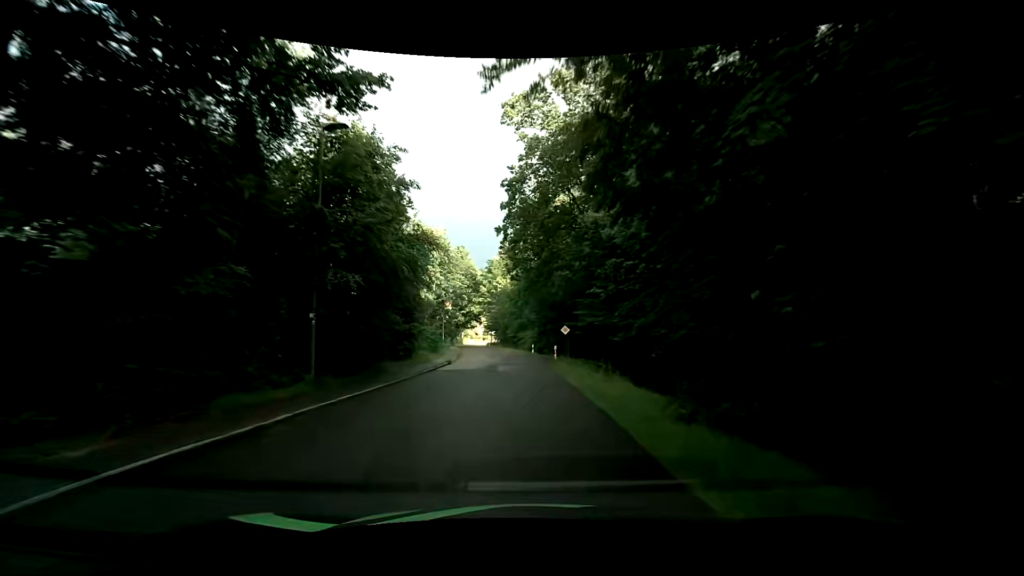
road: residential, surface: asphalt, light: Day
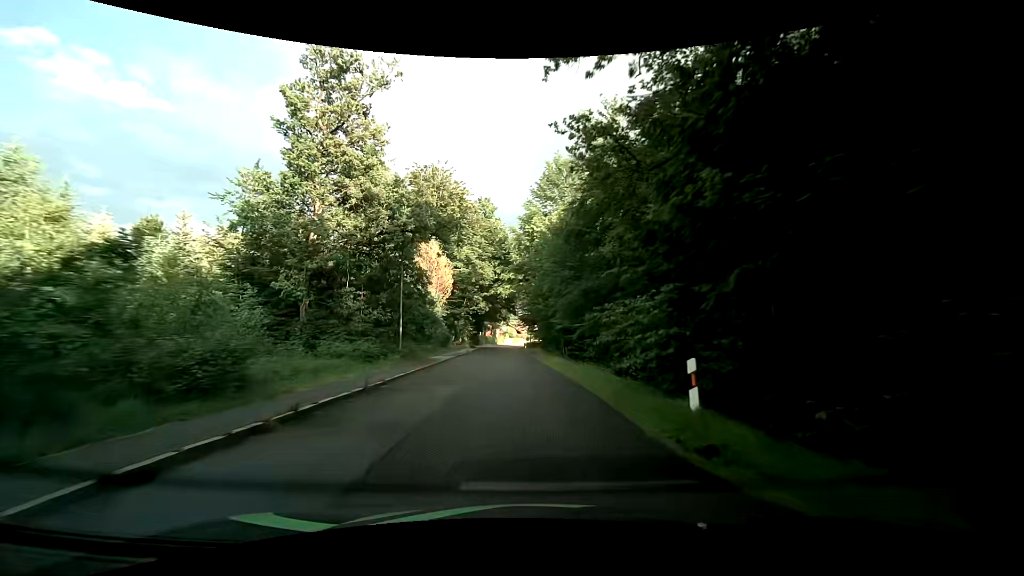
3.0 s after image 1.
(-1.1, +37.2) m; -5°
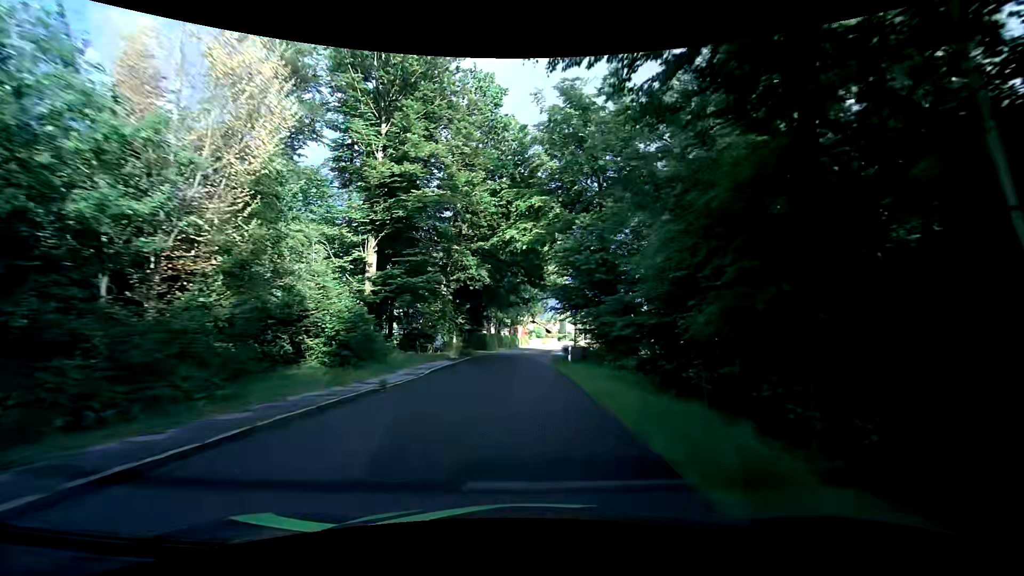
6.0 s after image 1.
(-1.5, +35.4) m; -4°
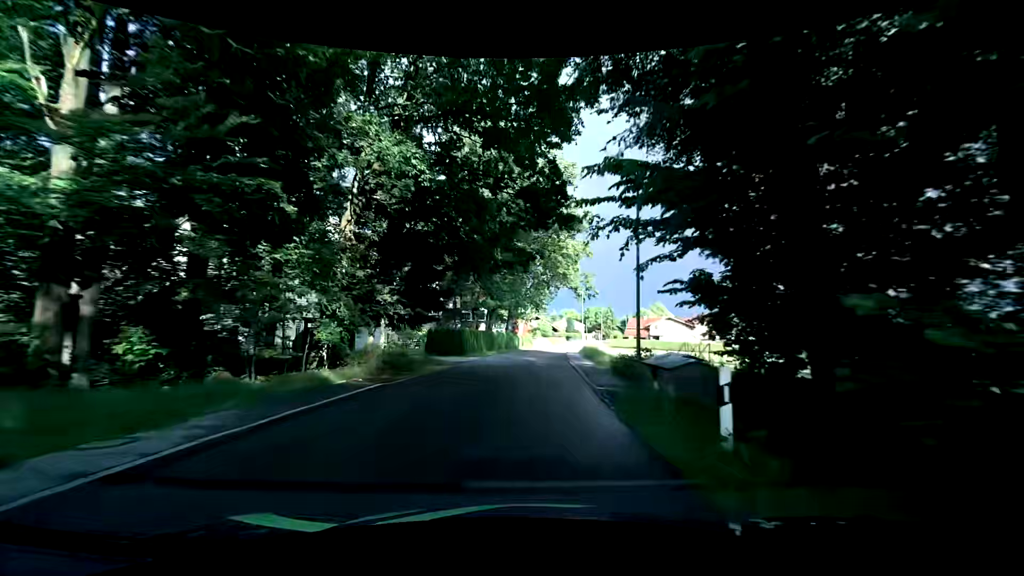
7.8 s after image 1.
(-0.3, +21.6) m; -1°
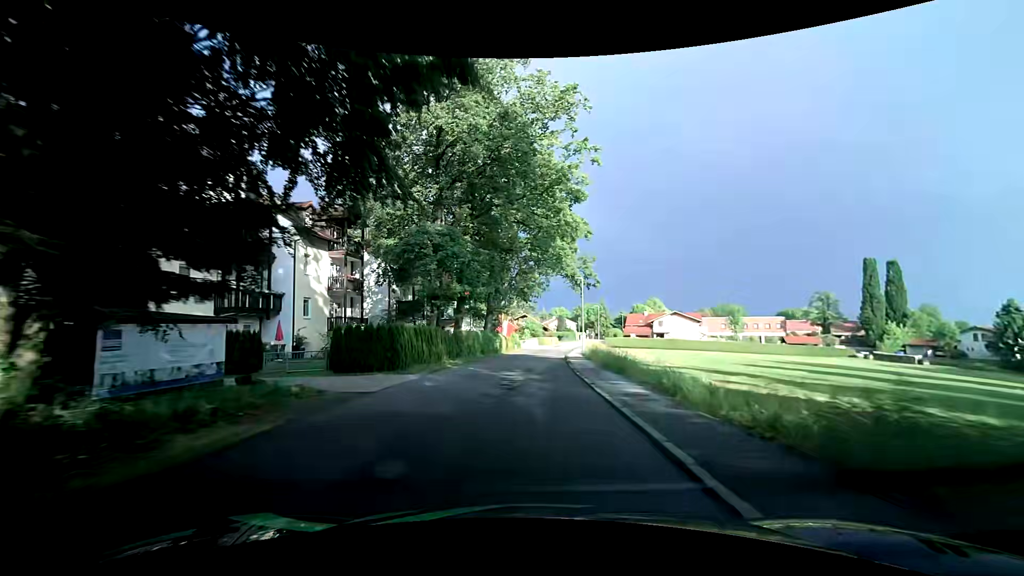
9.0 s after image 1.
(+0.2, +14.7) m; +1°
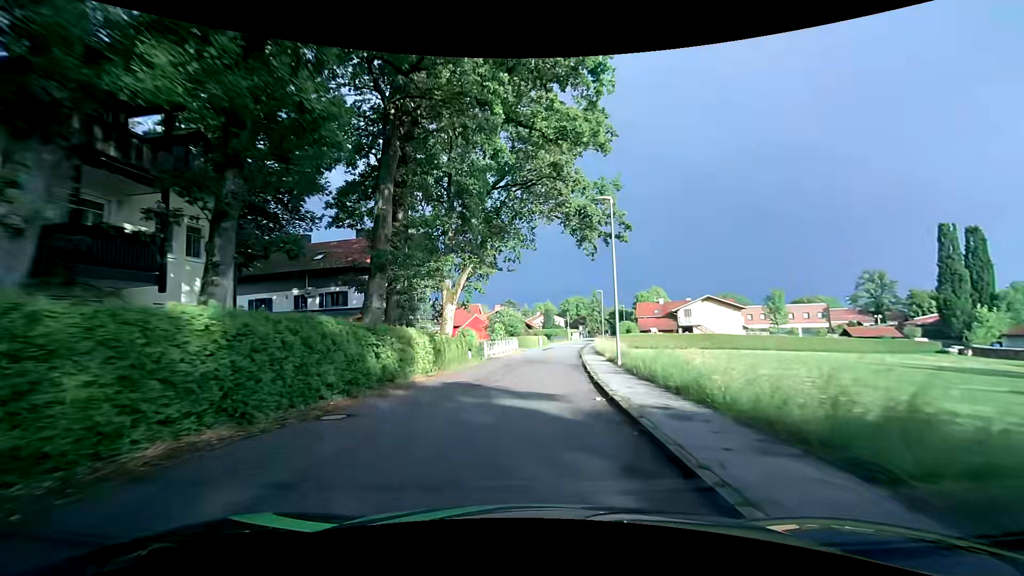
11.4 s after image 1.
(+0.7, +29.7) m; +2°
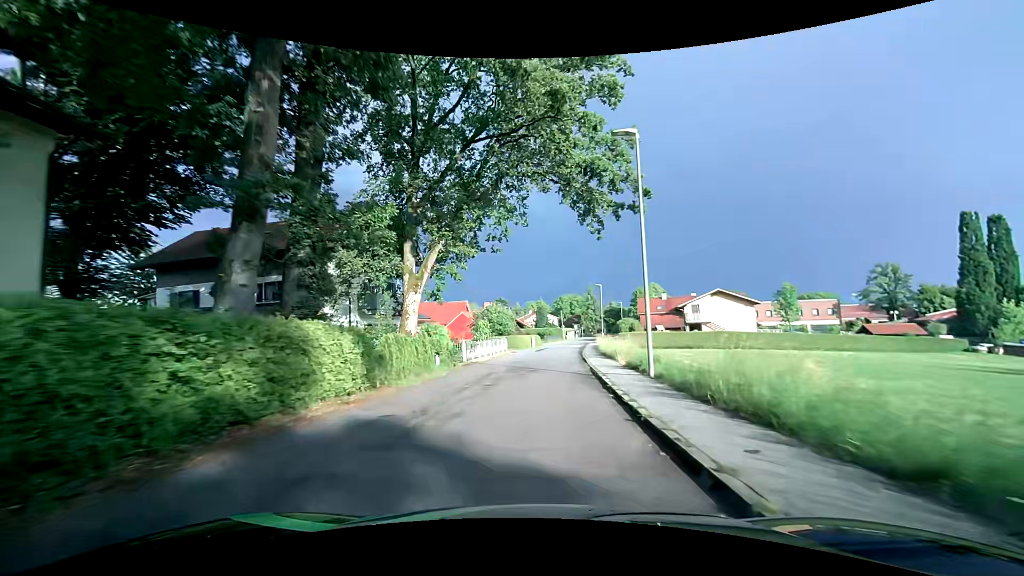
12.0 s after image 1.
(0.0, +7.5) m; 0°
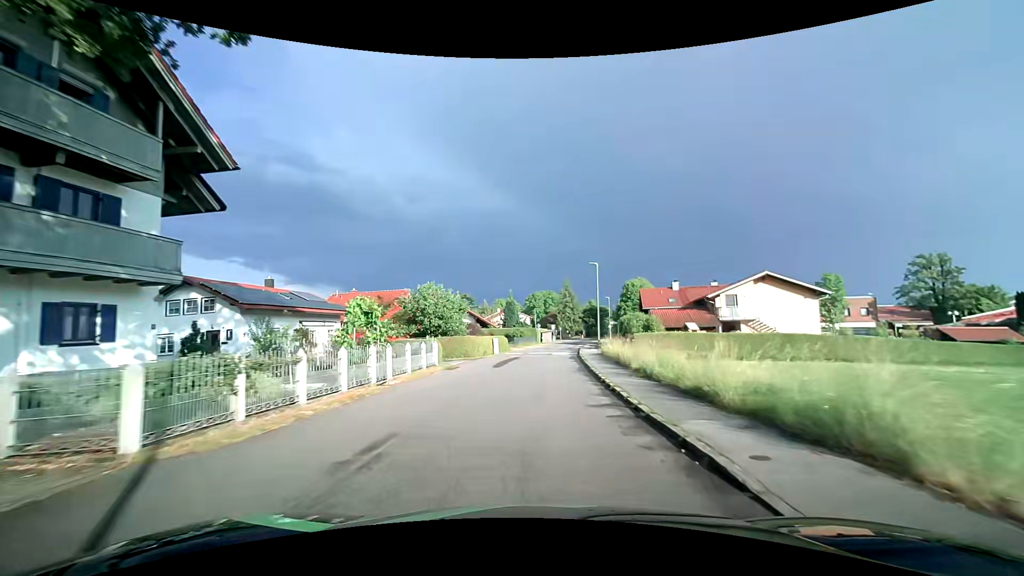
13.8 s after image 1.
(+0.7, +22.1) m; +4°
(0, +10) (0, +20) (+1, +30) (+2, +40) (+3, +50) (+4, +60) (+6, +70) (+7, +80) (+9, +89) (+11, +99) m
